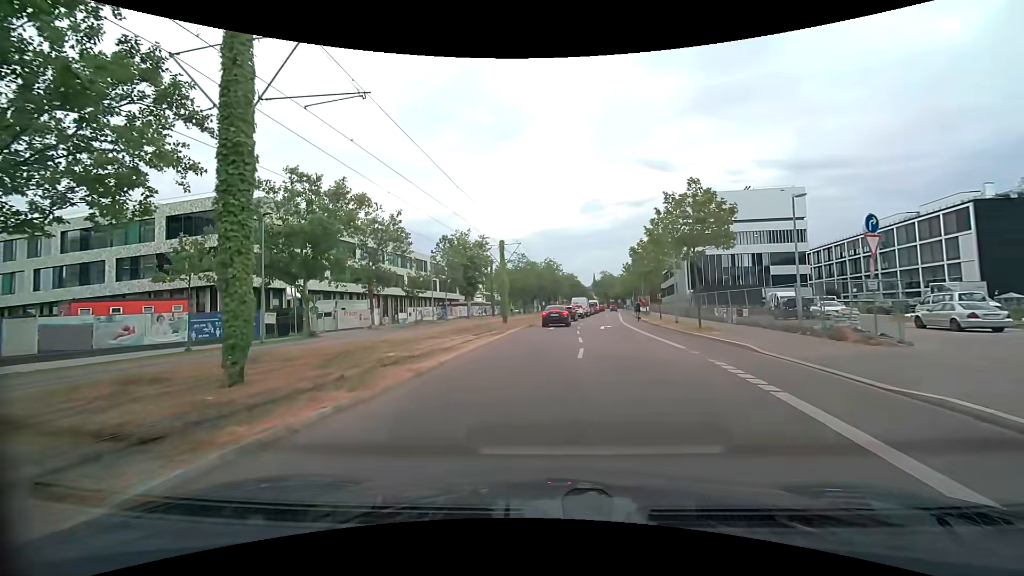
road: secondary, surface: asphalt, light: Day
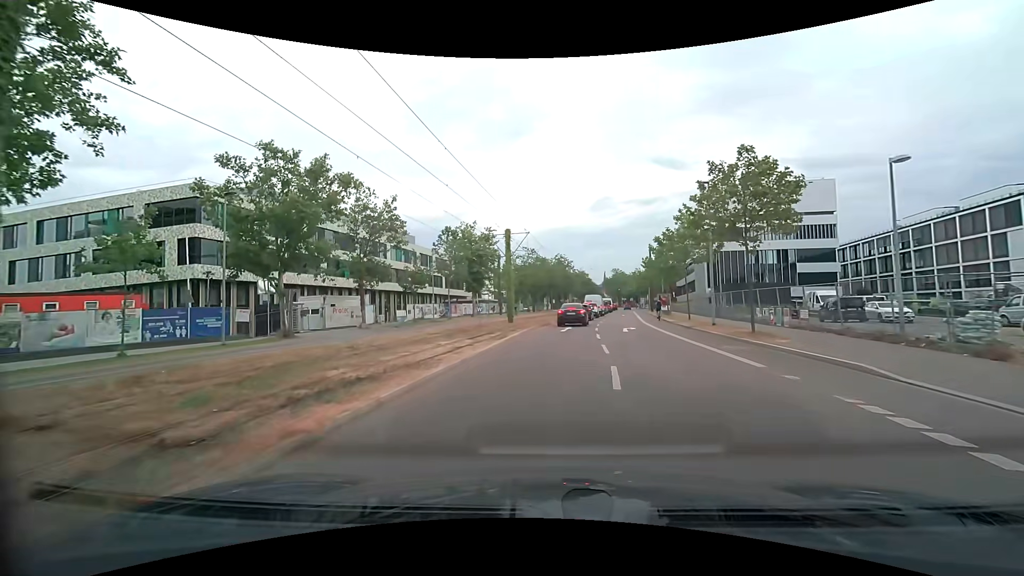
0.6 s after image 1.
(0.0, +5.0) m; -1°
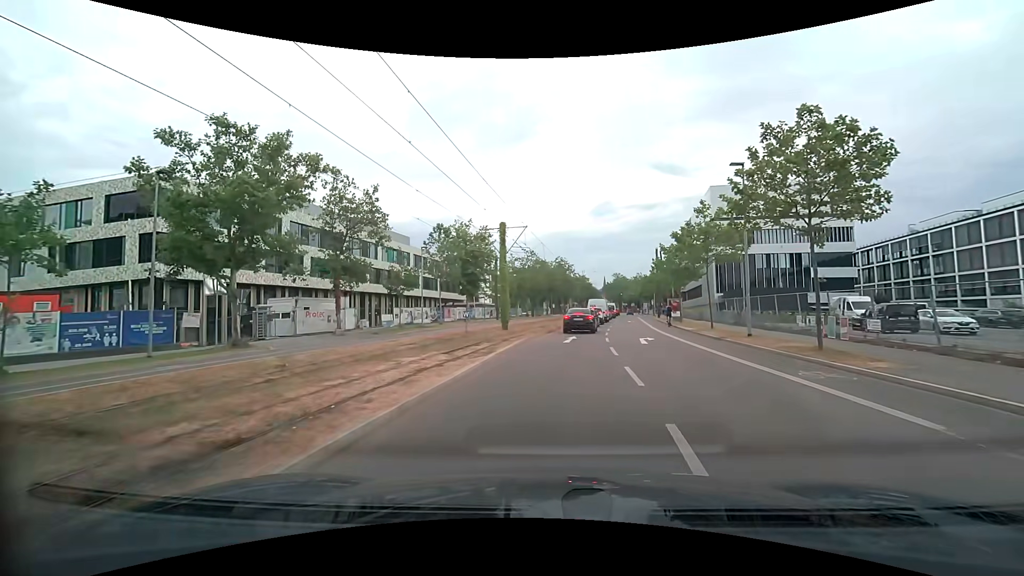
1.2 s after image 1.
(0.0, +4.8) m; 0°
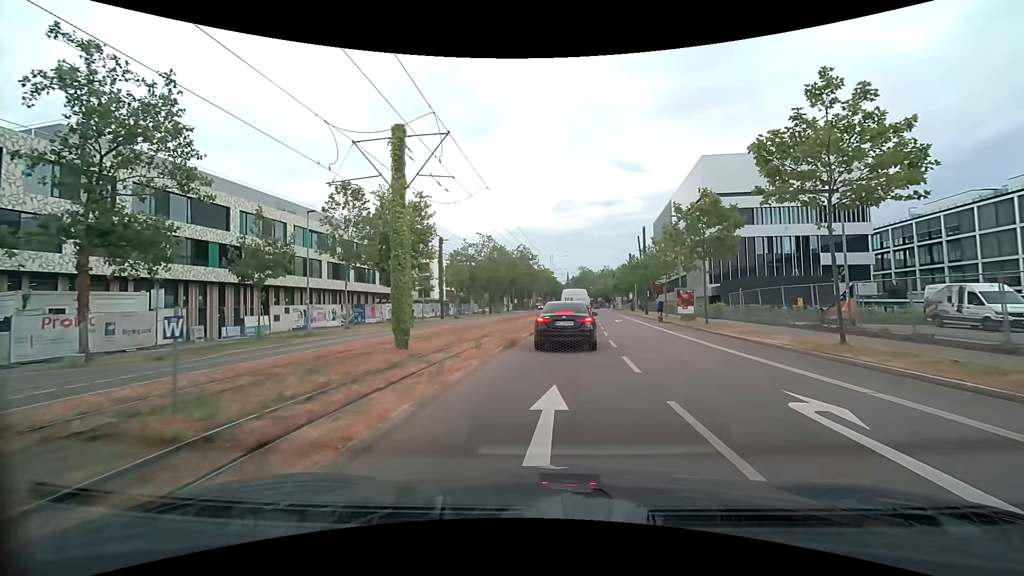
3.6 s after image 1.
(+0.7, +16.8) m; +3°
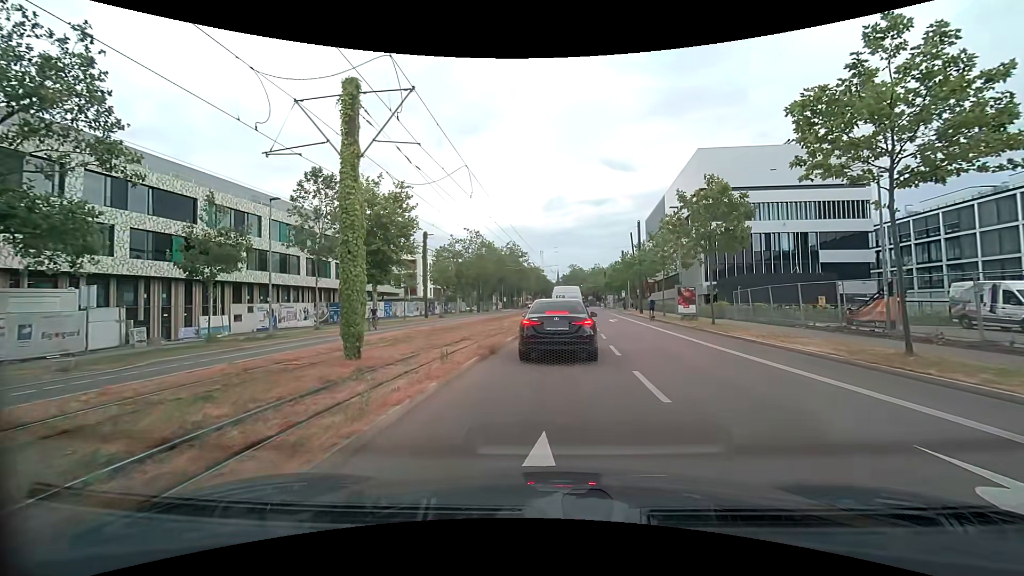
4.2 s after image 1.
(0.0, +3.0) m; -1°
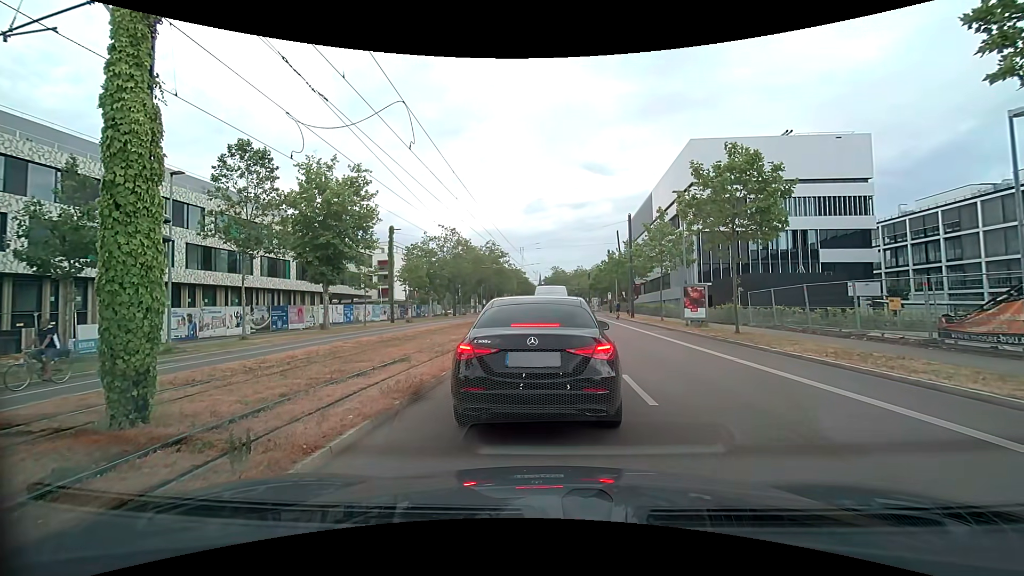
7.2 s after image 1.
(+0.2, +5.7) m; +2°
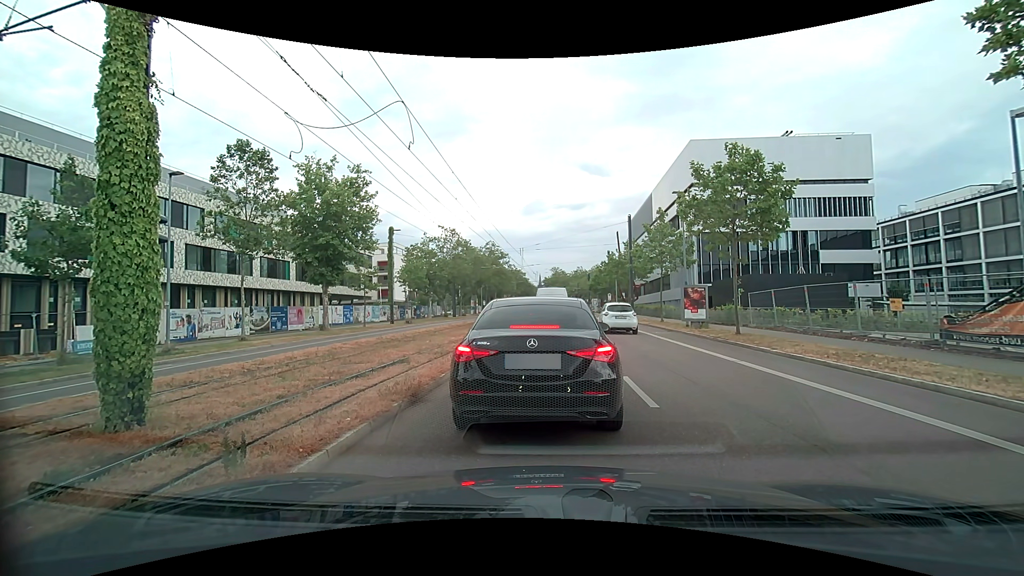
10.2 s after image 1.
(0.0, +0.2) m; 0°
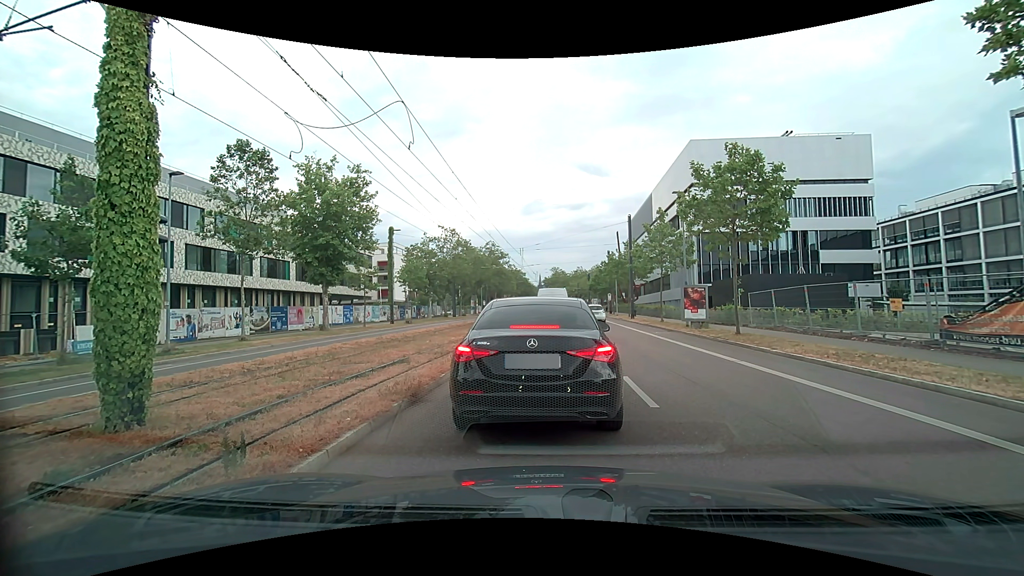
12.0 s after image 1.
(0.0, 0.0) m; 0°
(0, +10) (+1, +20) (+2, +30) (+2, +40) (+3, +50) (+4, +60) (+5, +70) (+5, +80) (+6, +90) (+7, +100) m
